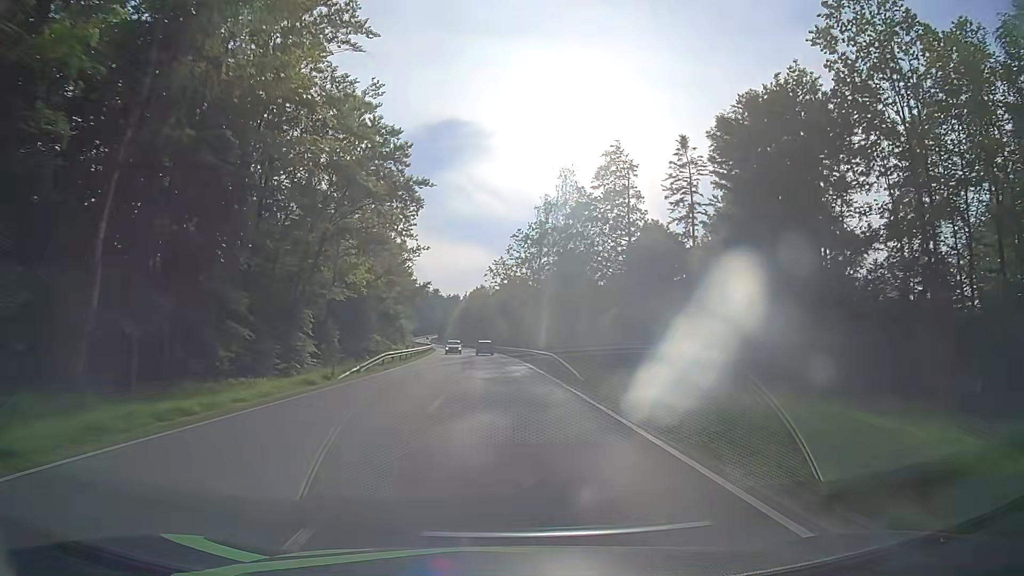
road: secondary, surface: asphalt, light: Day
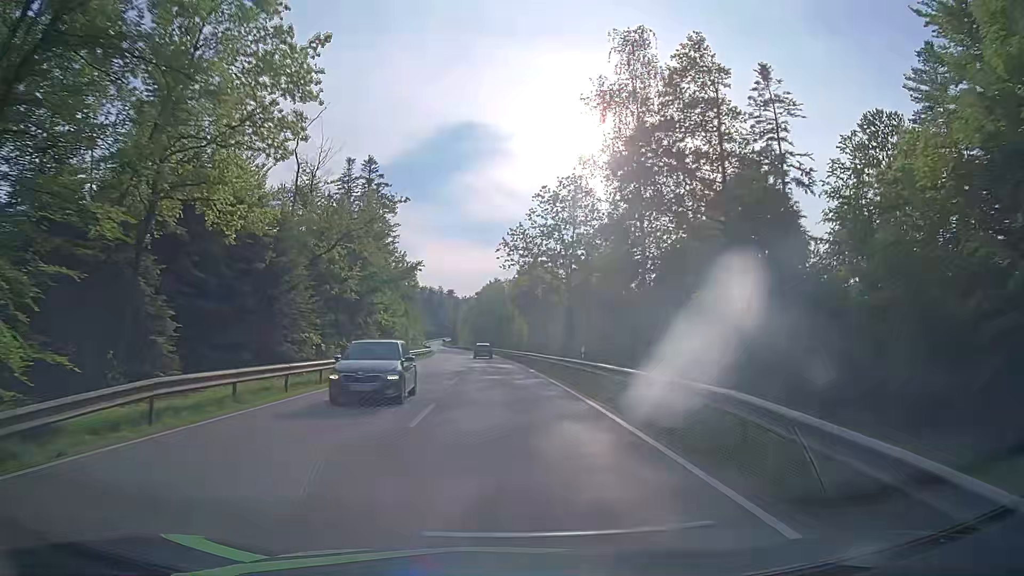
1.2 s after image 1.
(-0.3, +25.8) m; -2°
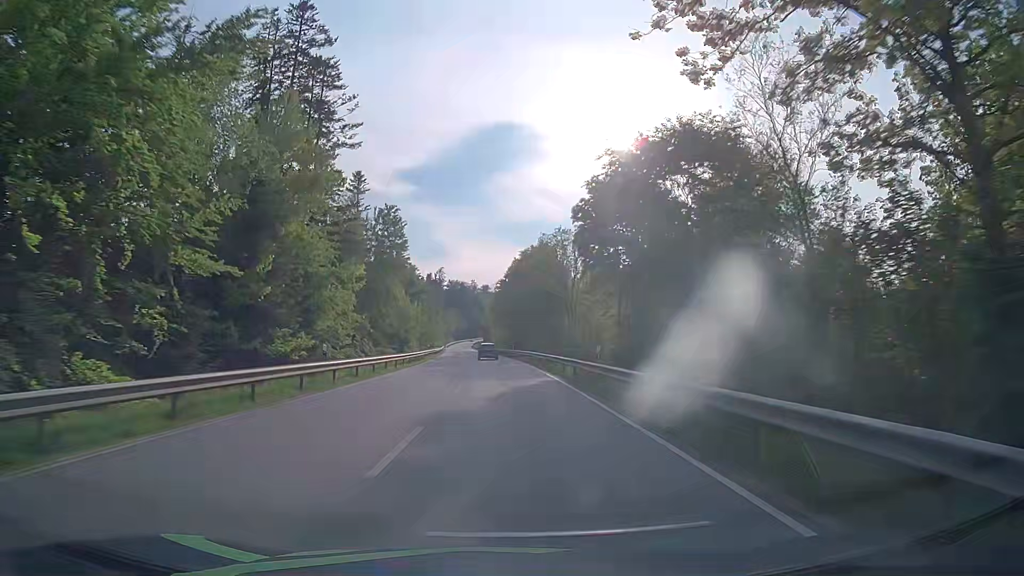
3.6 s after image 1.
(-1.7, +52.1) m; -4°
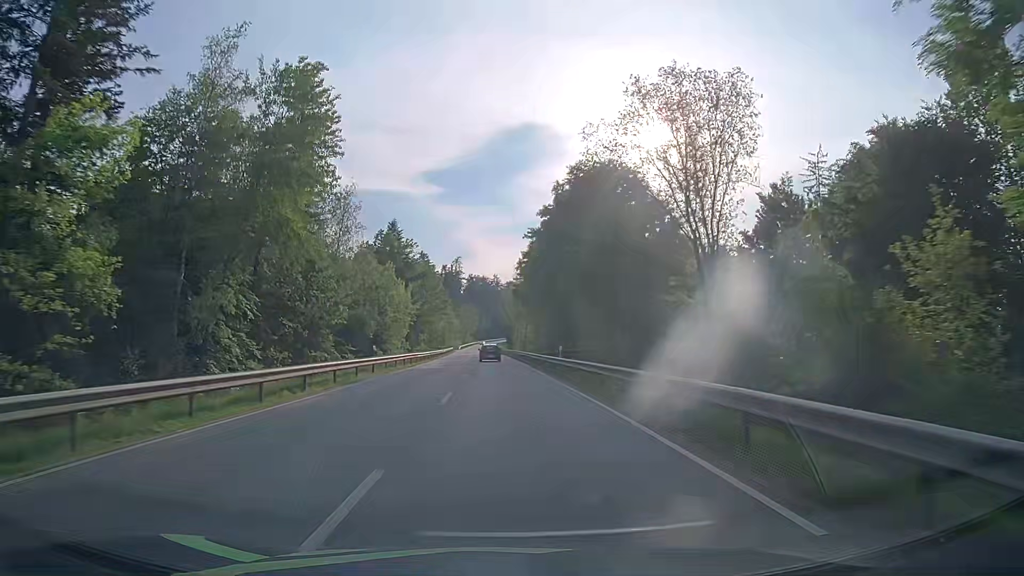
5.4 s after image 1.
(-0.5, +39.7) m; -2°
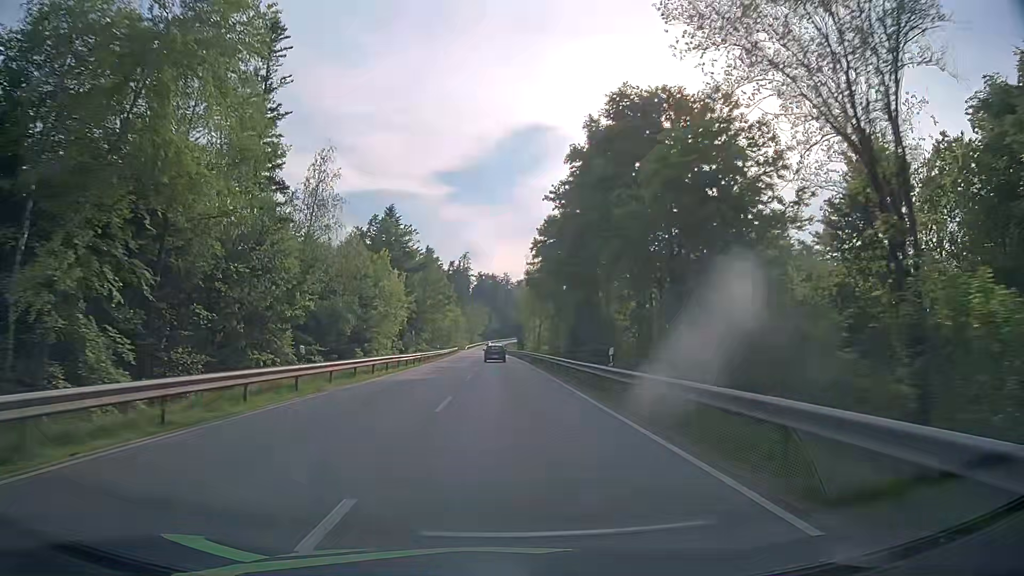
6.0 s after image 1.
(-0.1, +13.3) m; -1°
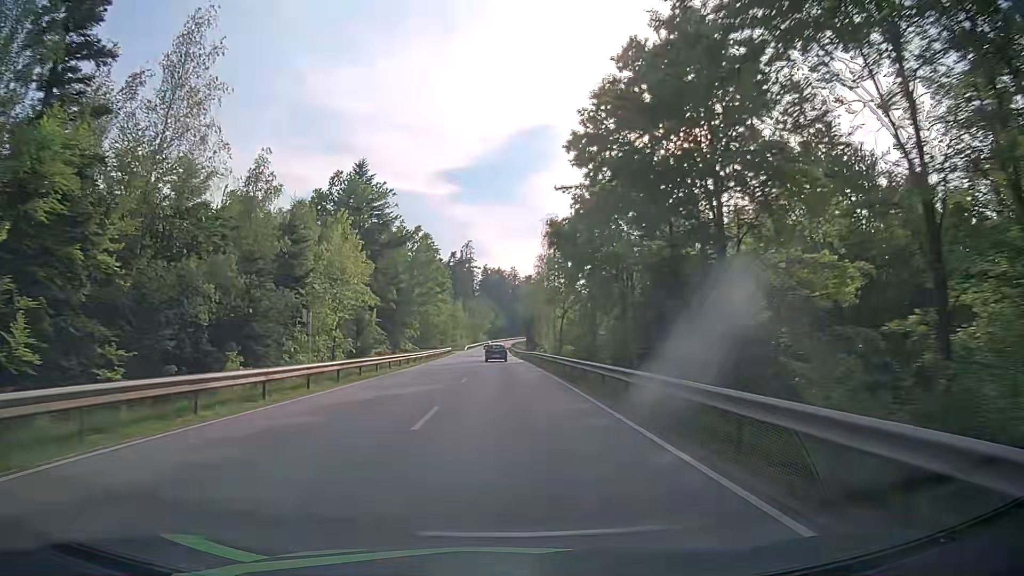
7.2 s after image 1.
(-0.2, +26.8) m; -1°
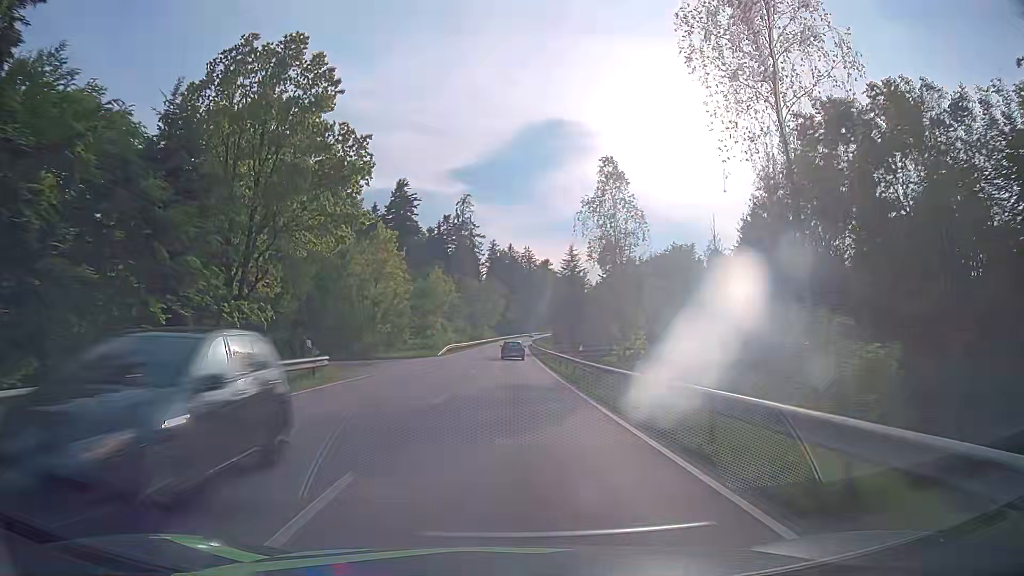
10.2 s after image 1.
(-0.9, +67.6) m; -1°
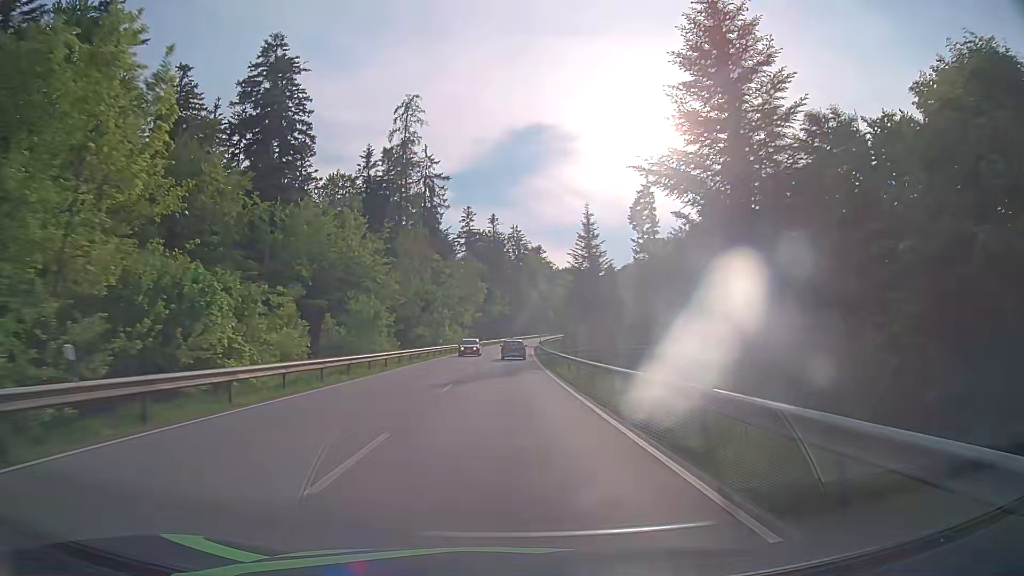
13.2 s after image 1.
(+0.5, +68.7) m; +1°
(0, +10) (0, +20) (0, +30) (0, +40) (0, +50) (+1, +60) (+1, +70) (+1, +80) (+2, +90) (+2, +100) m
